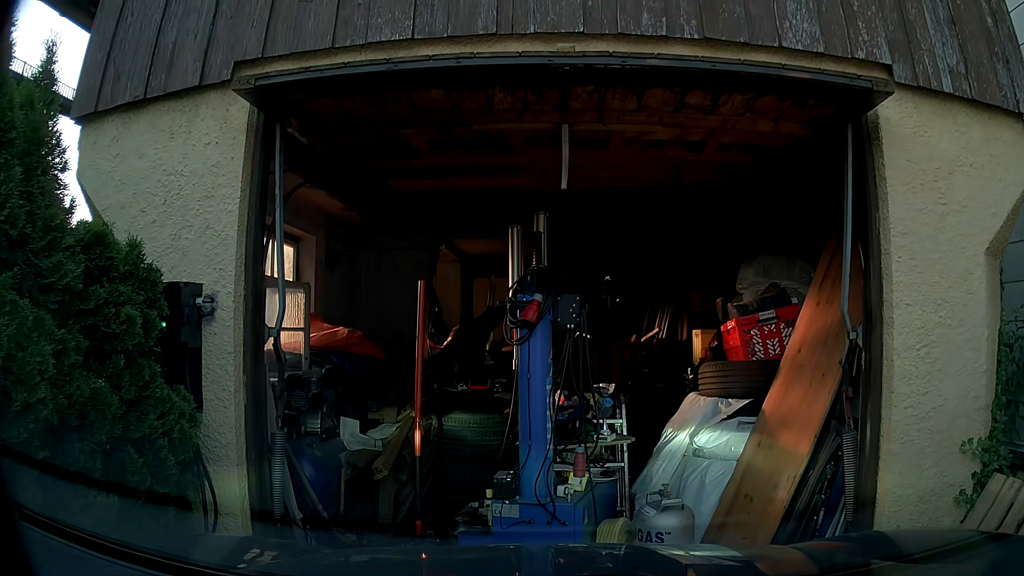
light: Day
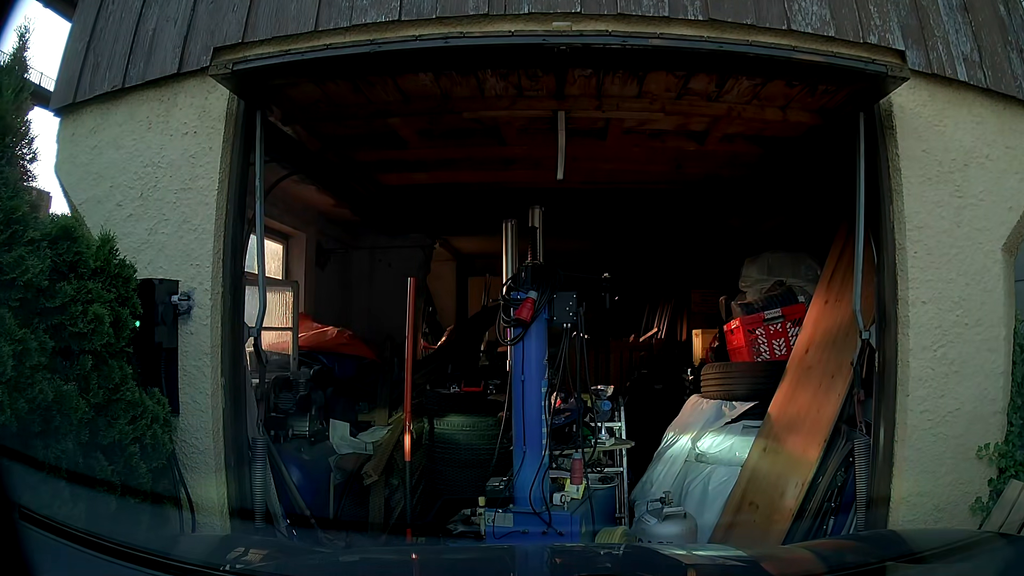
(0.0, +0.2) m; 0°
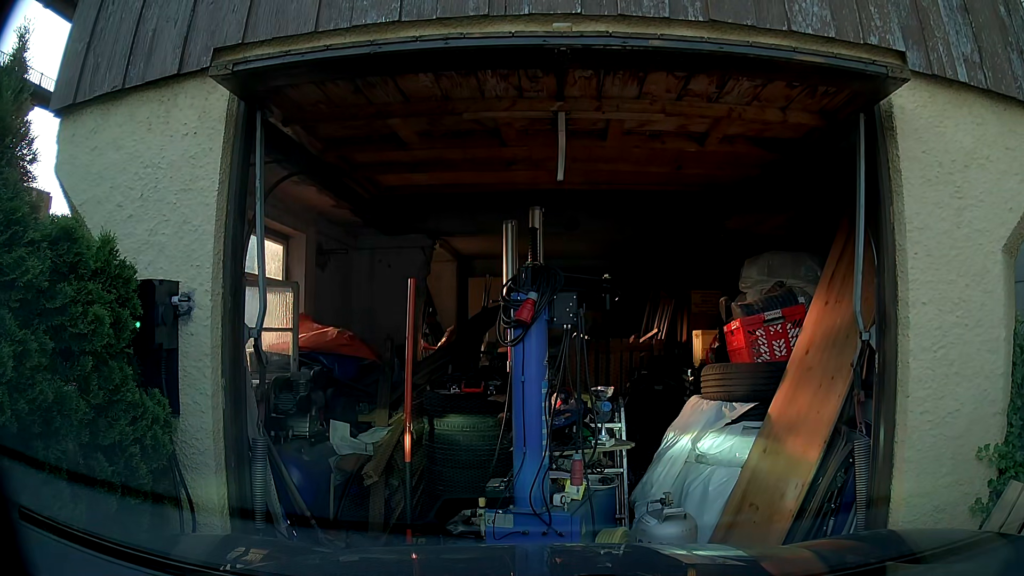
(0.0, 0.0) m; 0°
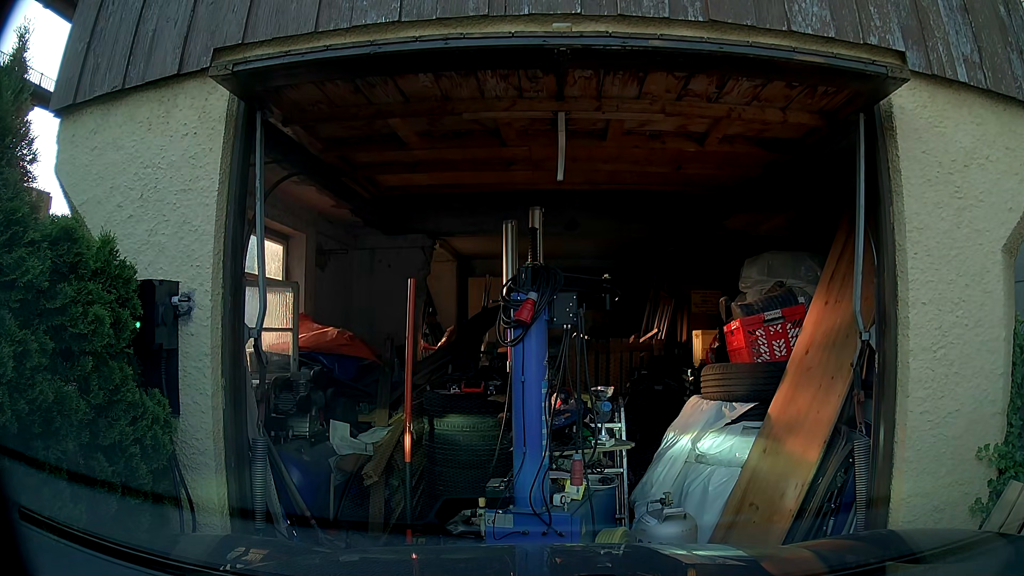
(0.0, 0.0) m; 0°
